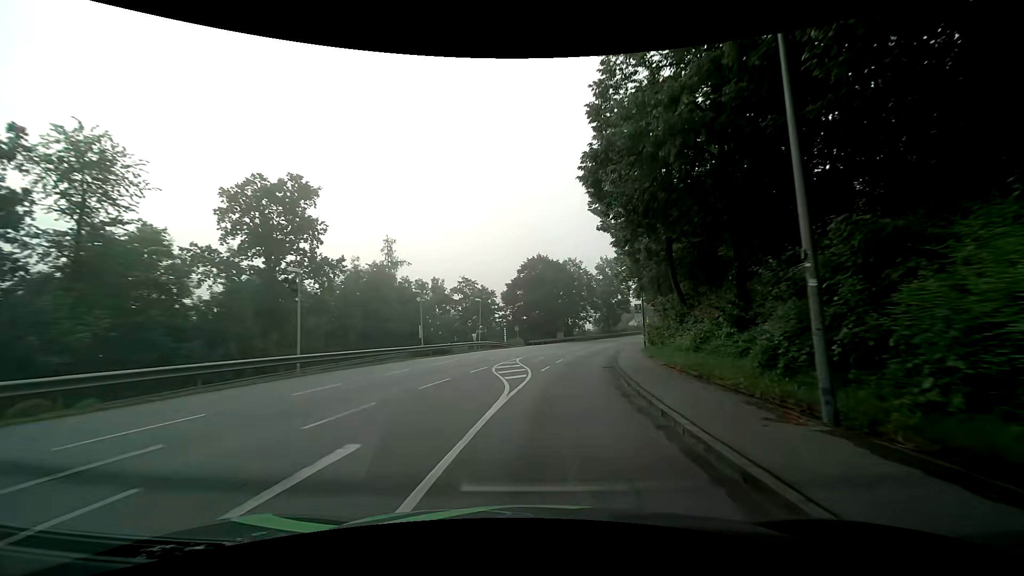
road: tertiary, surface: asphalt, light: Day
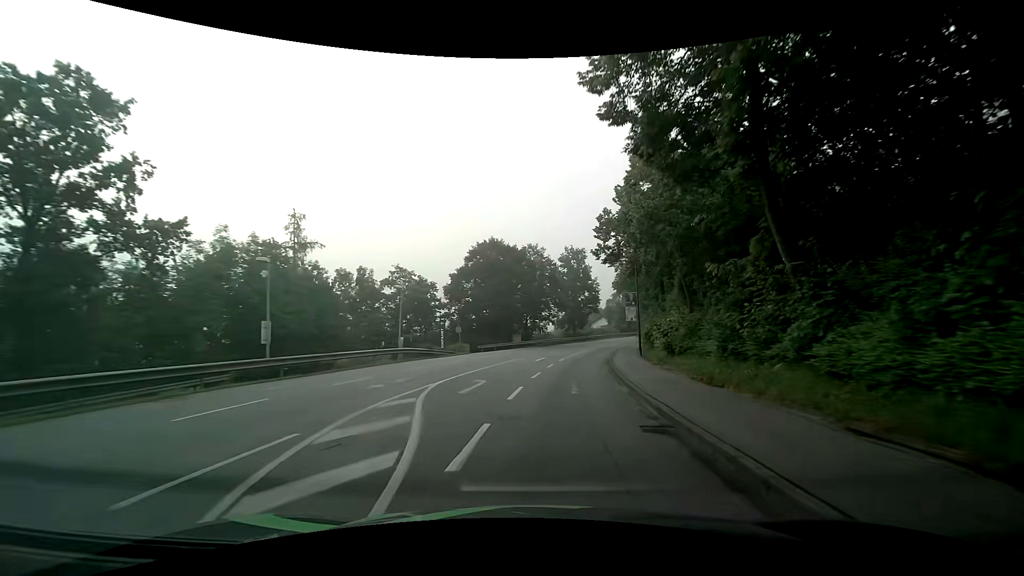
(+0.7, +15.0) m; +5°
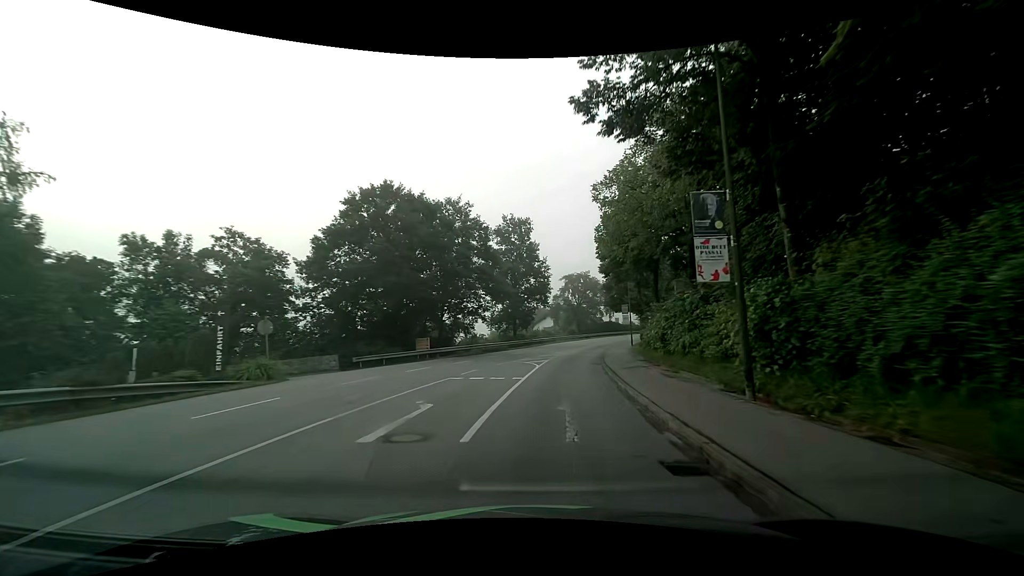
(+1.5, +22.5) m; +7°
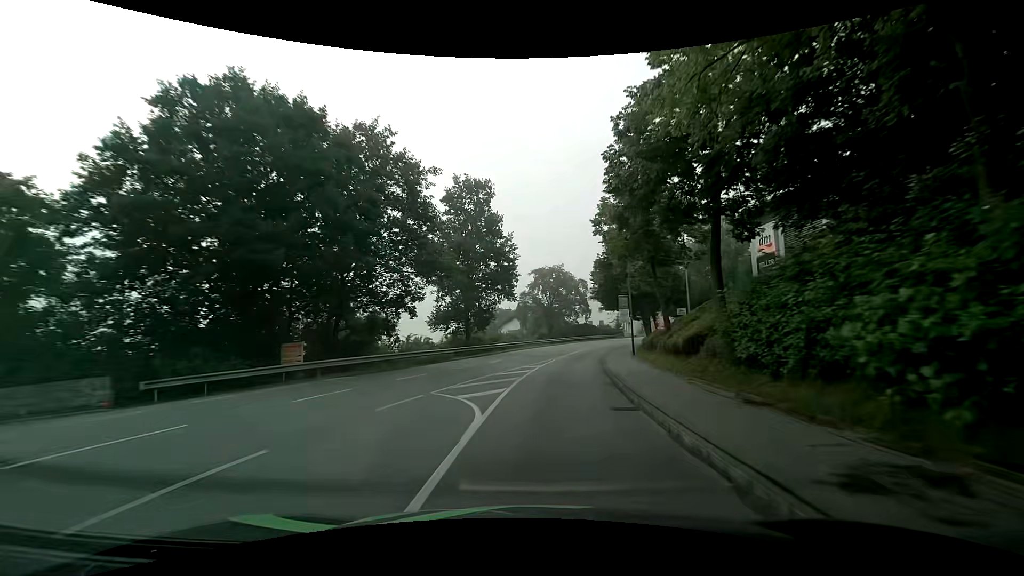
(+0.5, +15.0) m; +4°
(0, +10) (+1, +20) (+2, +30) (+4, +40) (+6, +50) (+8, +59) (+12, +69) (+15, +78) (+19, +87) (+23, +96) m
